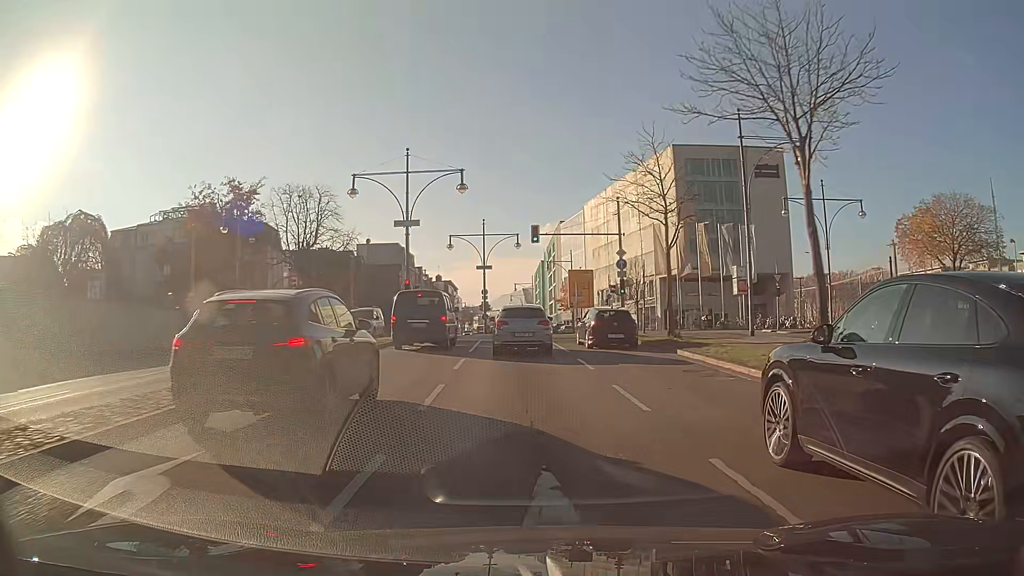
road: primary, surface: asphalt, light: Day
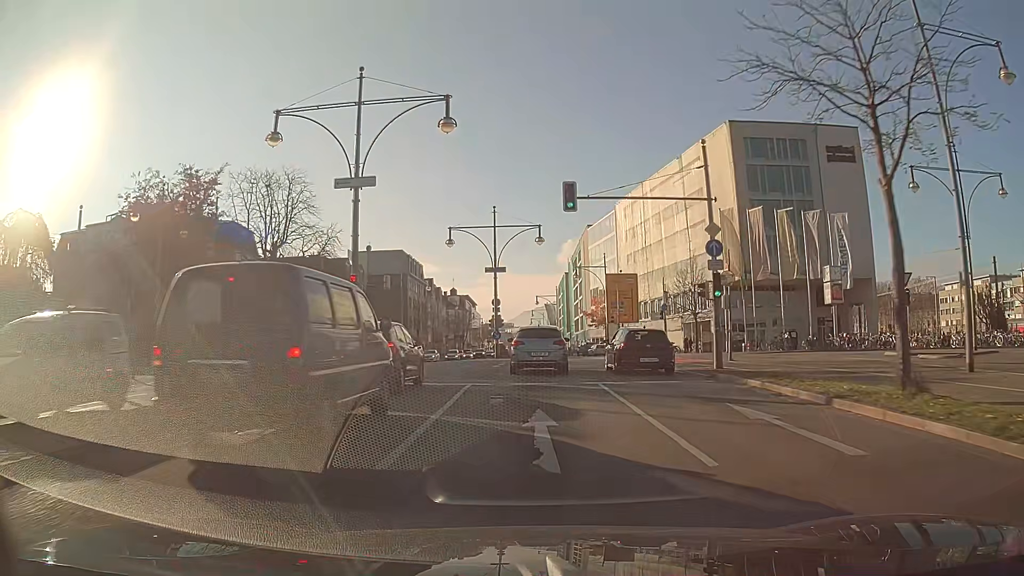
(-0.3, +15.3) m; -2°
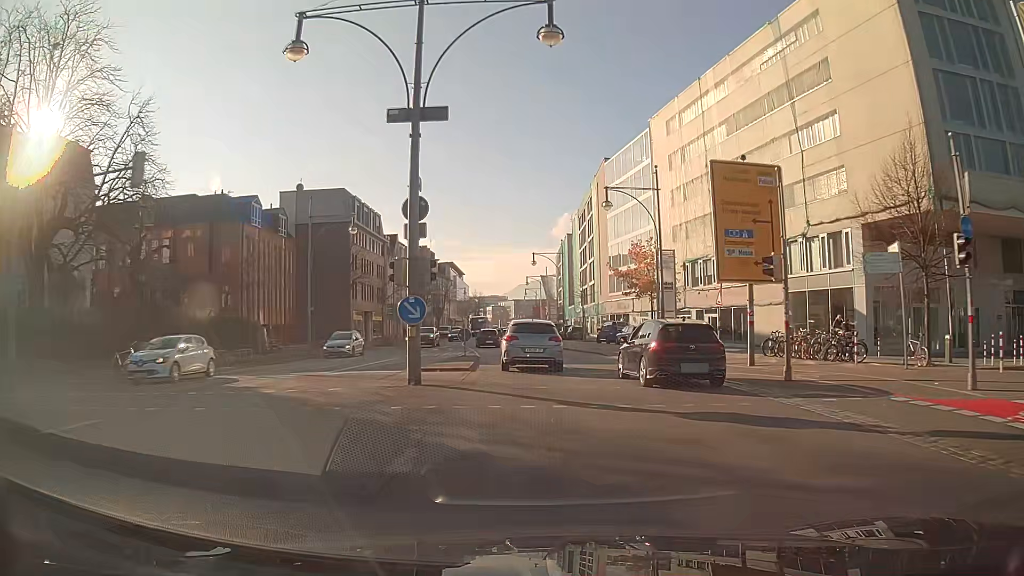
(+0.1, +31.1) m; 0°
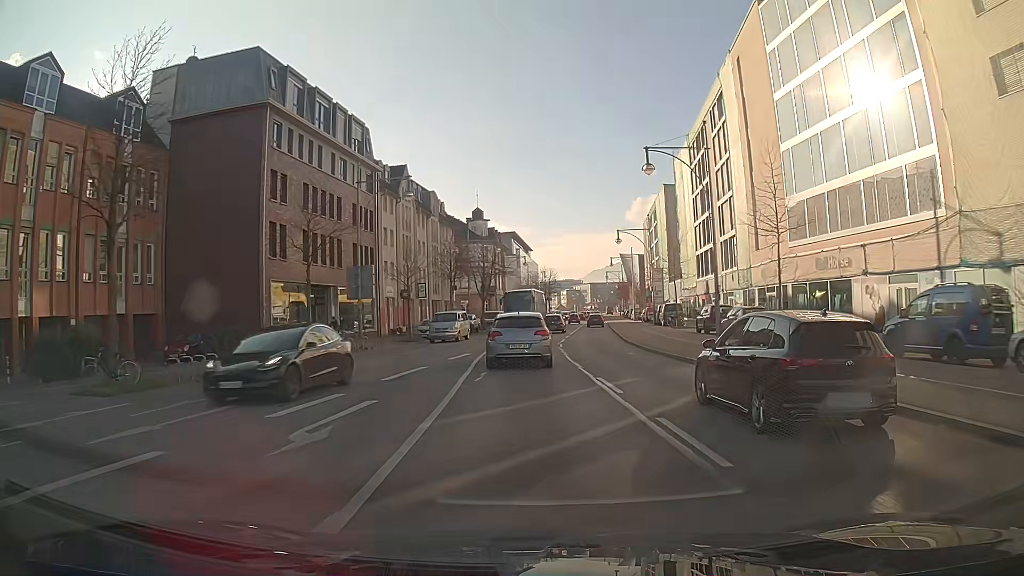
(-2.0, +39.1) m; -6°
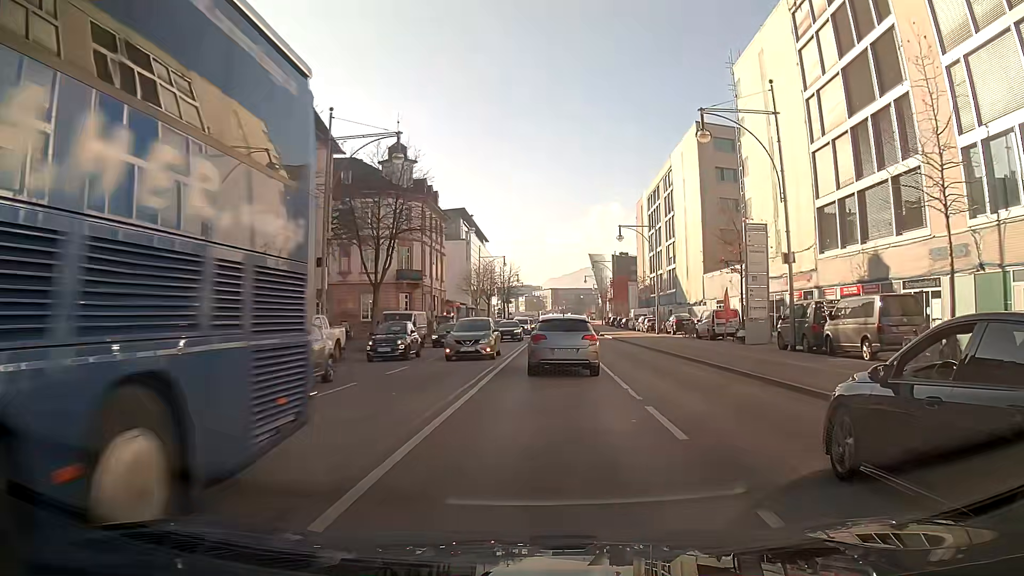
(+1.1, +40.8) m; +4°
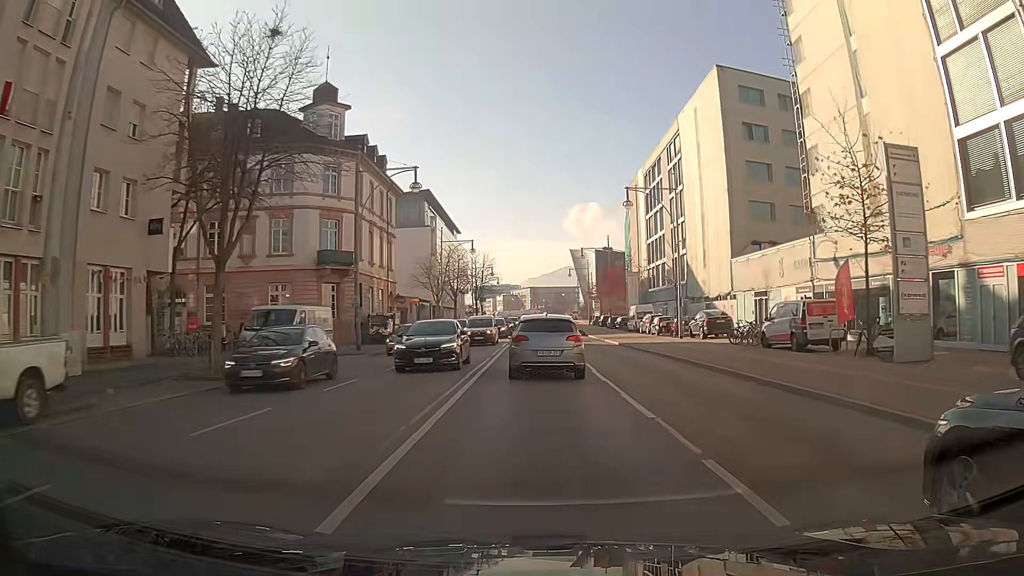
(+0.3, +16.3) m; +2°
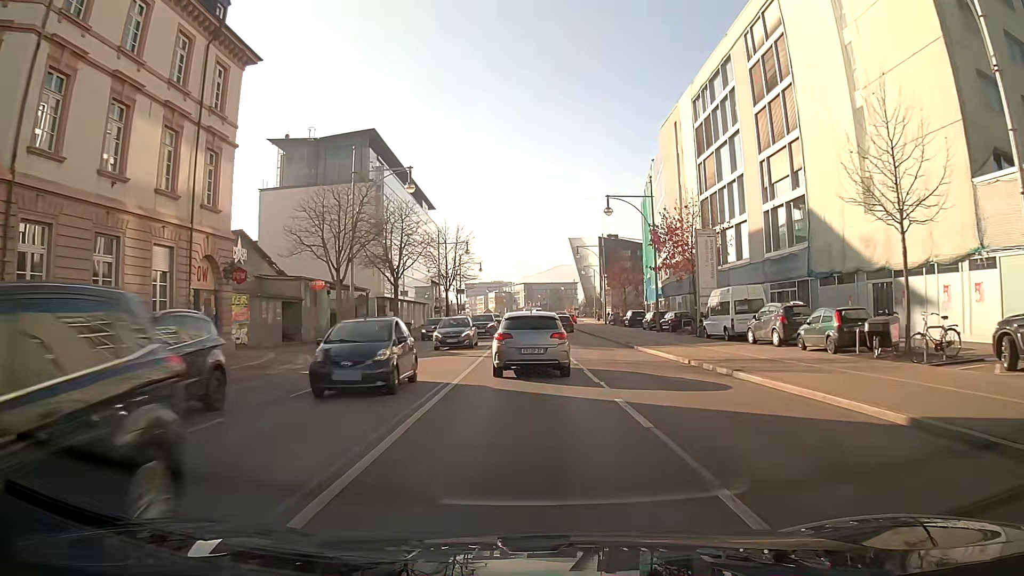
(+0.2, +31.3) m; +1°
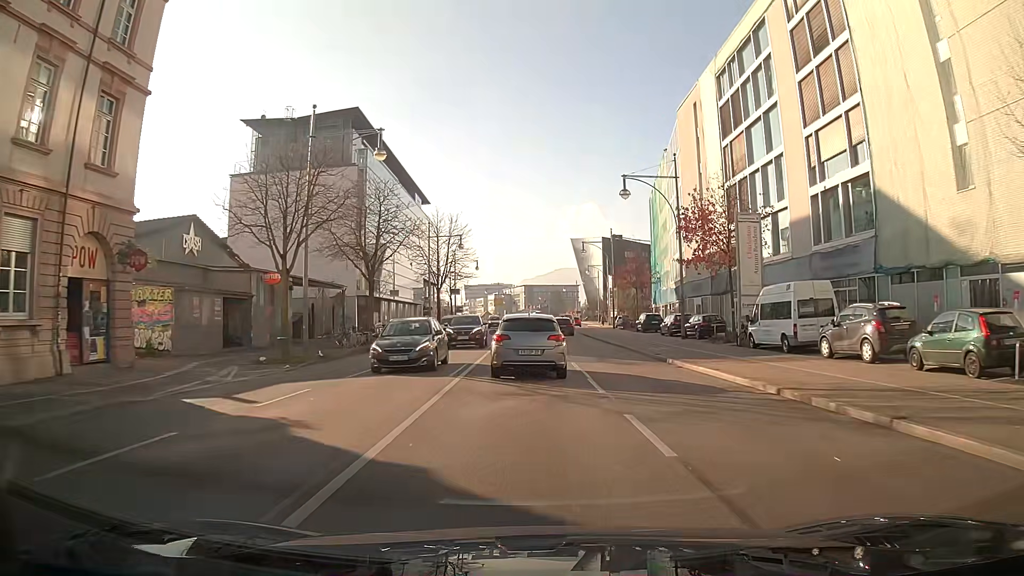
(0.0, +7.5) m; 0°
(0, +10) (0, +20) (0, +30) (0, +40) (0, +50) (0, +60) (0, +70) (0, +80) (+1, +90) (0, +100) m
